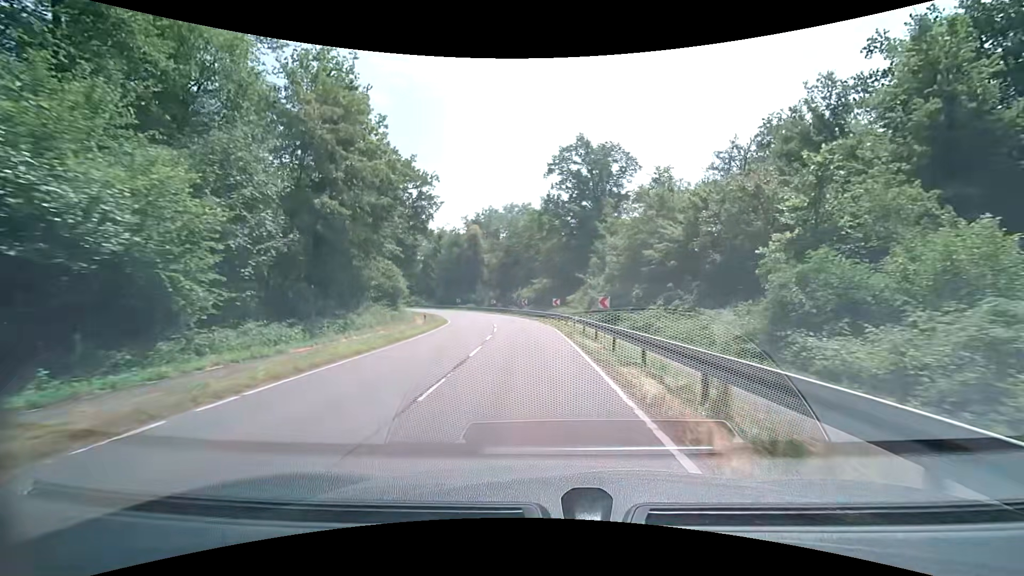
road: secondary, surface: asphalt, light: Day
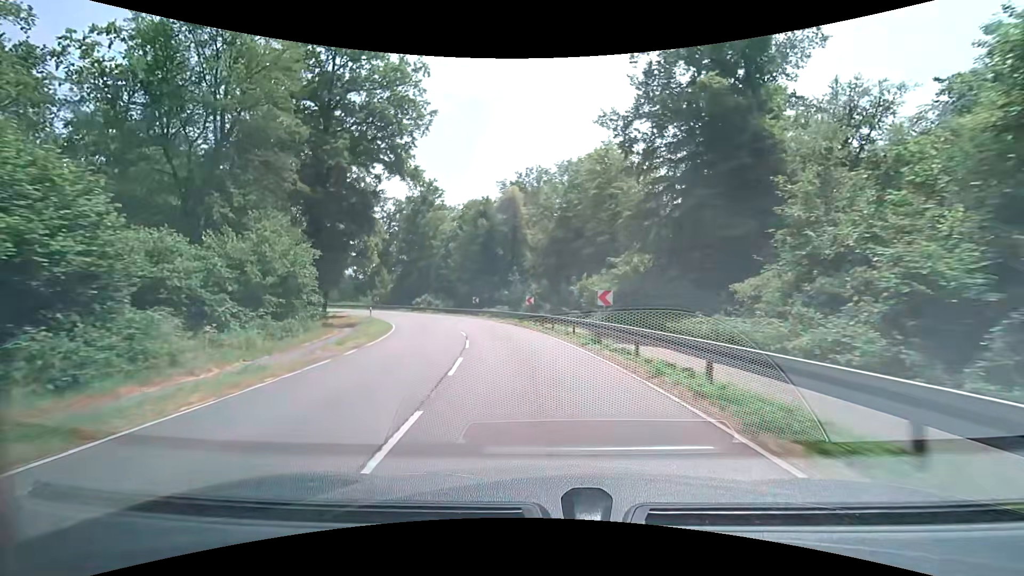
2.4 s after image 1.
(-1.8, +34.6) m; -7°
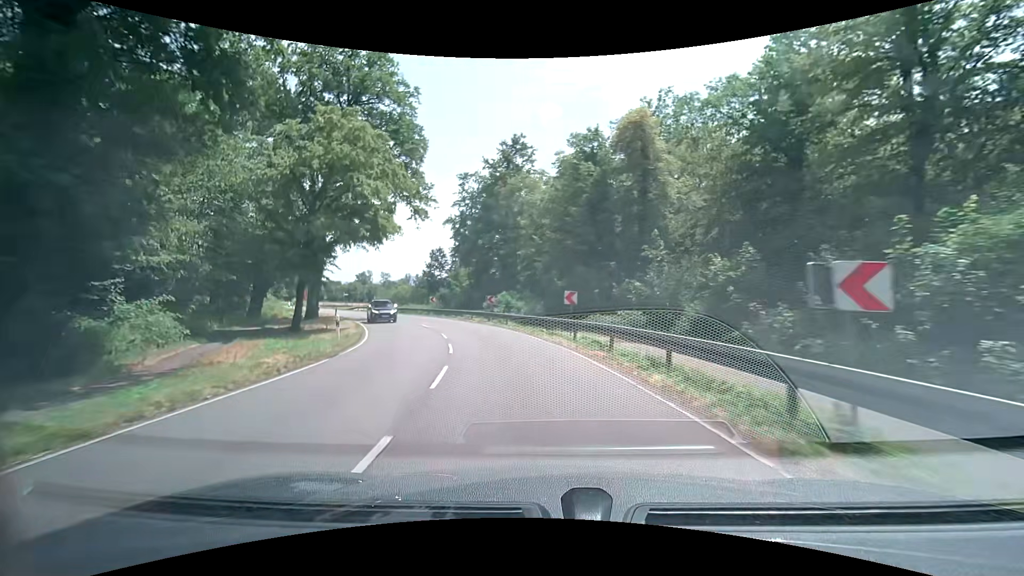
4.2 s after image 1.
(-2.6, +25.8) m; -13°
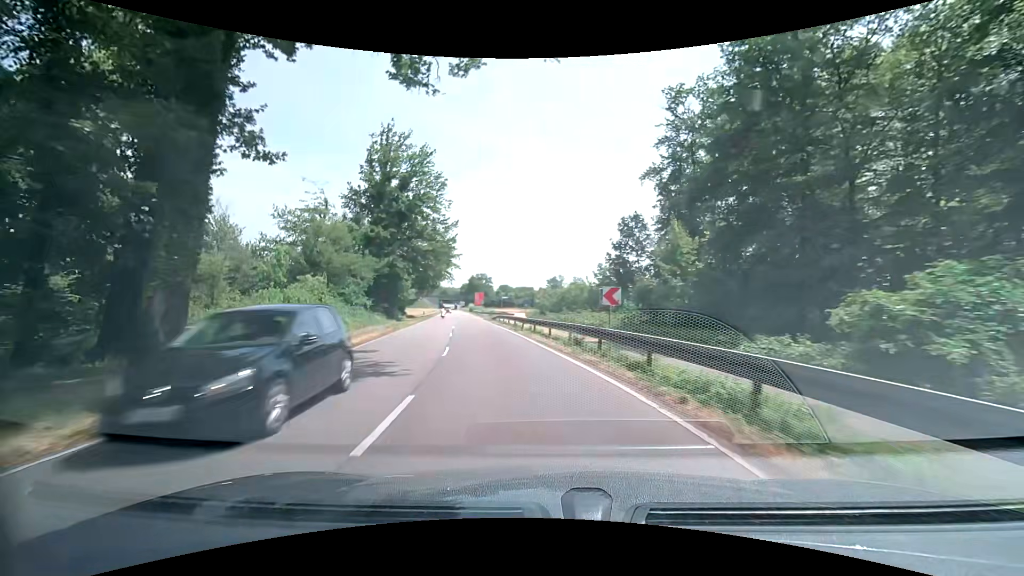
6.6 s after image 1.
(-6.0, +33.9) m; -20°
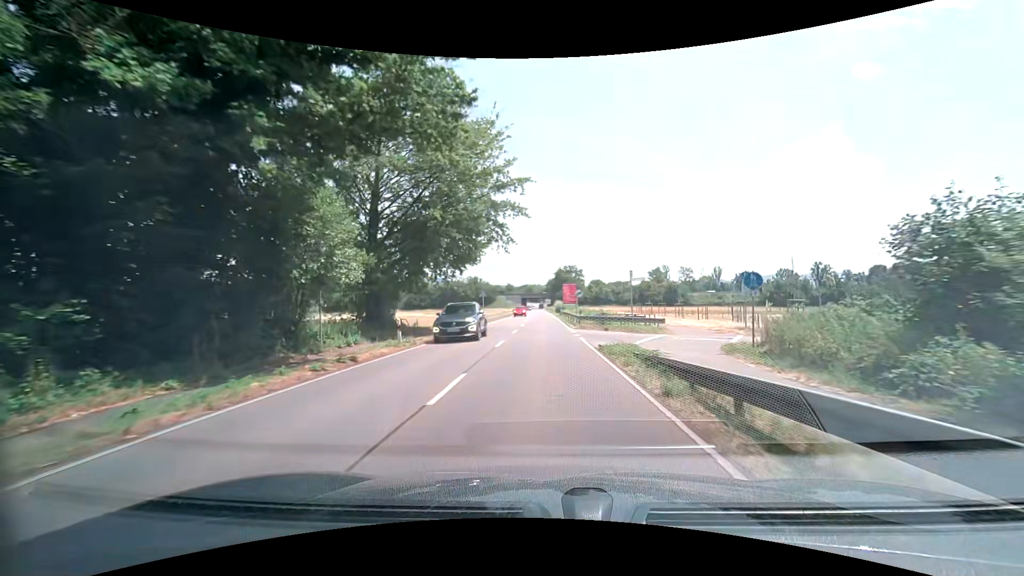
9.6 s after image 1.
(-6.9, +42.8) m; -13°
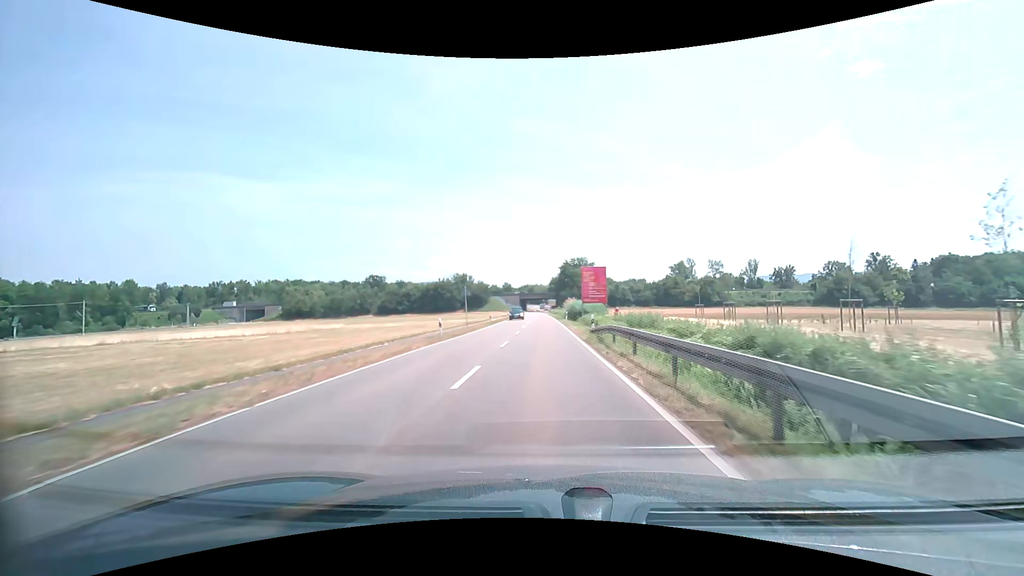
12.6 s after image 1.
(-0.1, +43.6) m; 0°
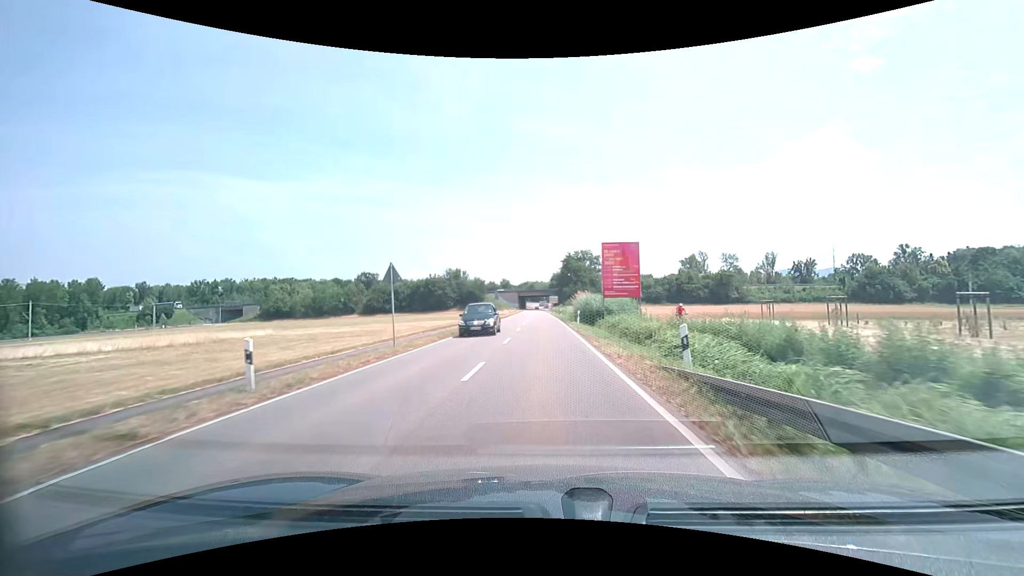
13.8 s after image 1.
(0.0, +17.4) m; 0°
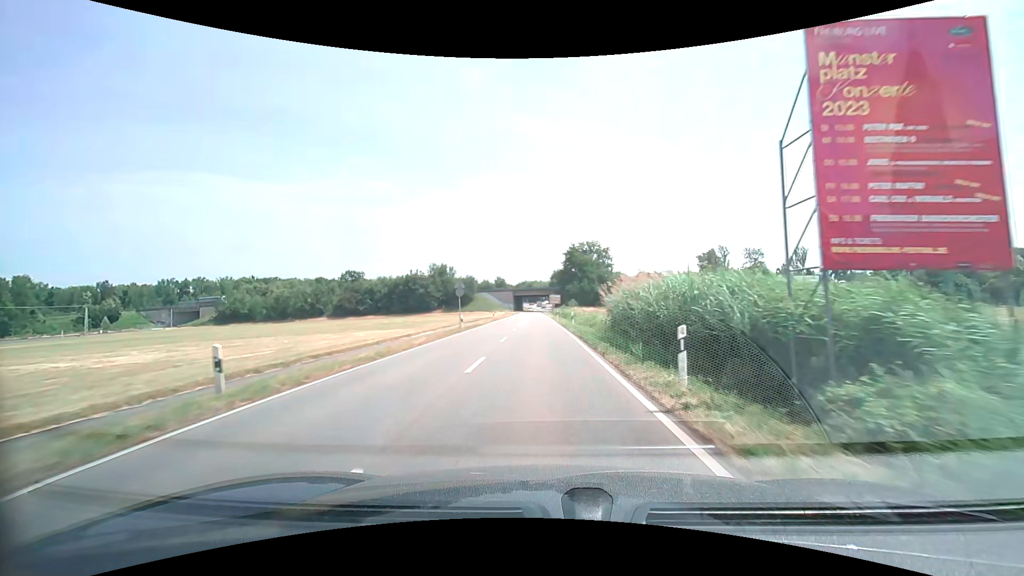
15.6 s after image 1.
(0.0, +26.1) m; 0°
(0, +10) (0, +20) (0, +30) (0, +40) (-1, +50) (-1, +60) (-1, +70) (-1, +80) (-1, +90) (-2, +100) m
